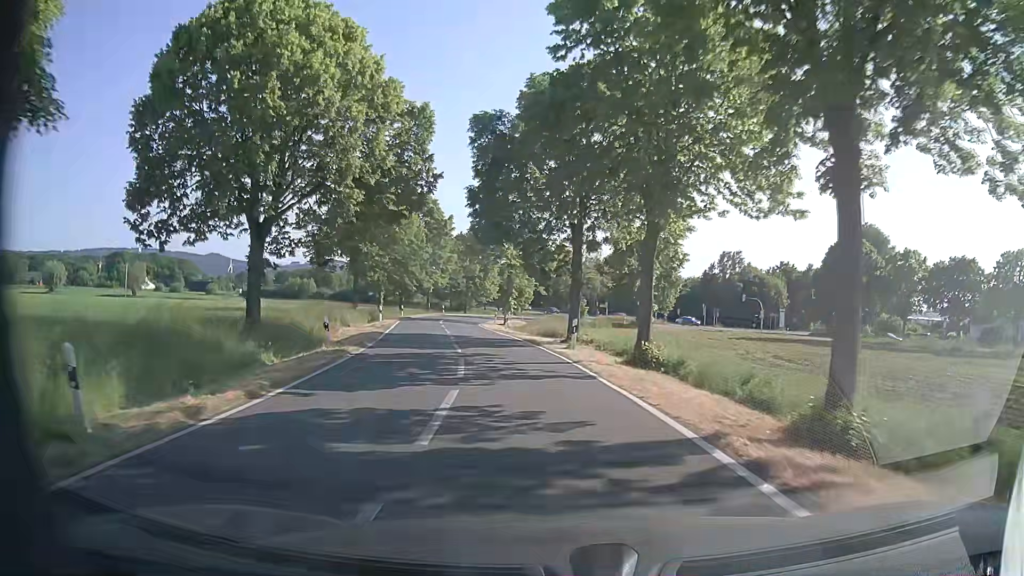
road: tertiary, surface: asphalt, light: Day
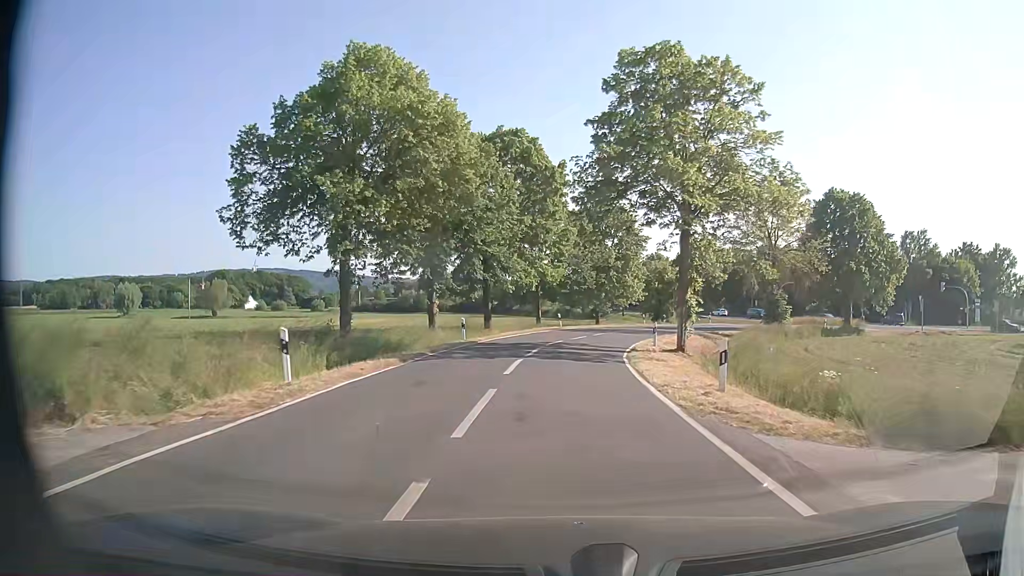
(-3.2, +29.4) m; -12°
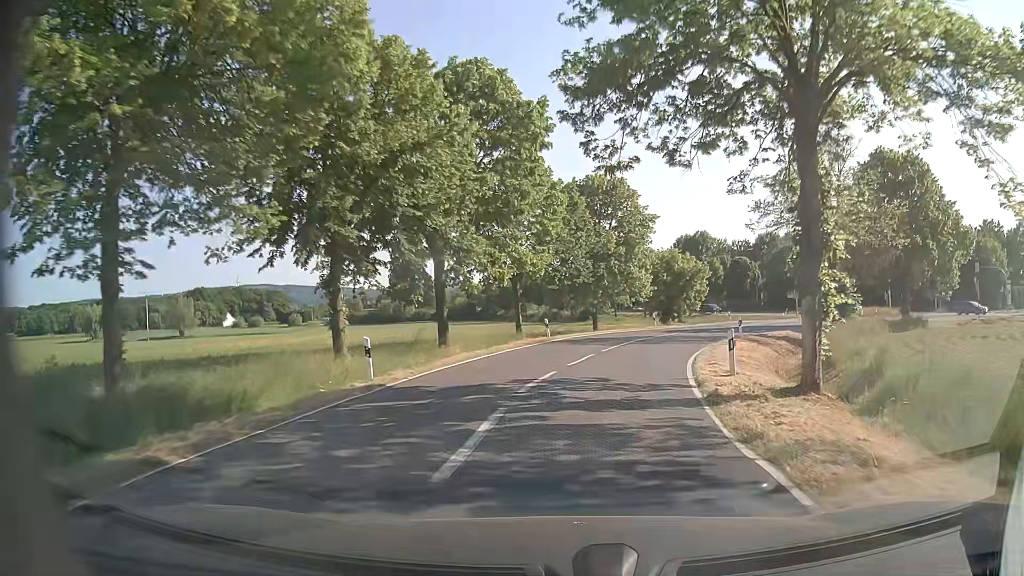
(+0.1, +13.4) m; +1°
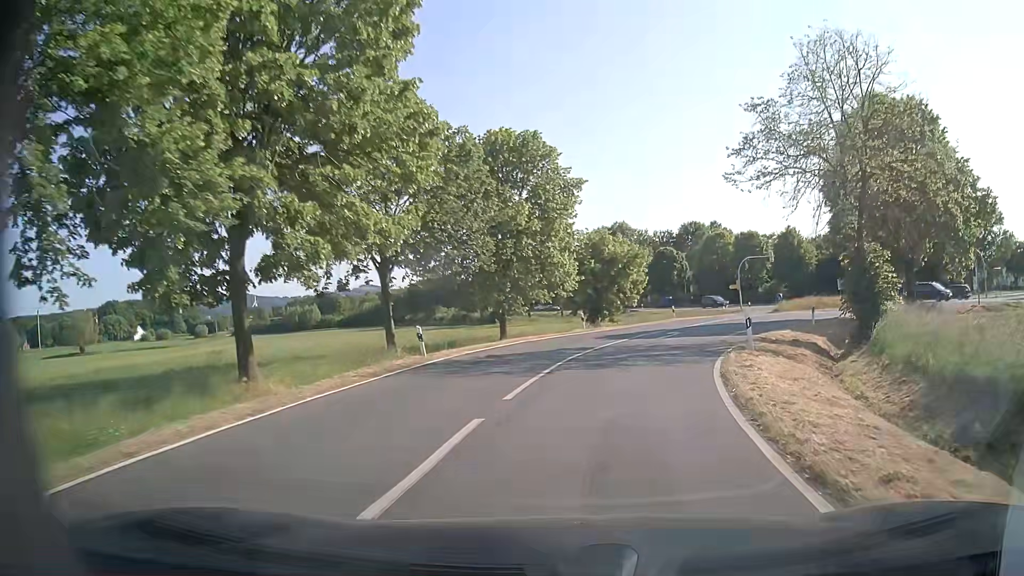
(+0.8, +12.6) m; +7°
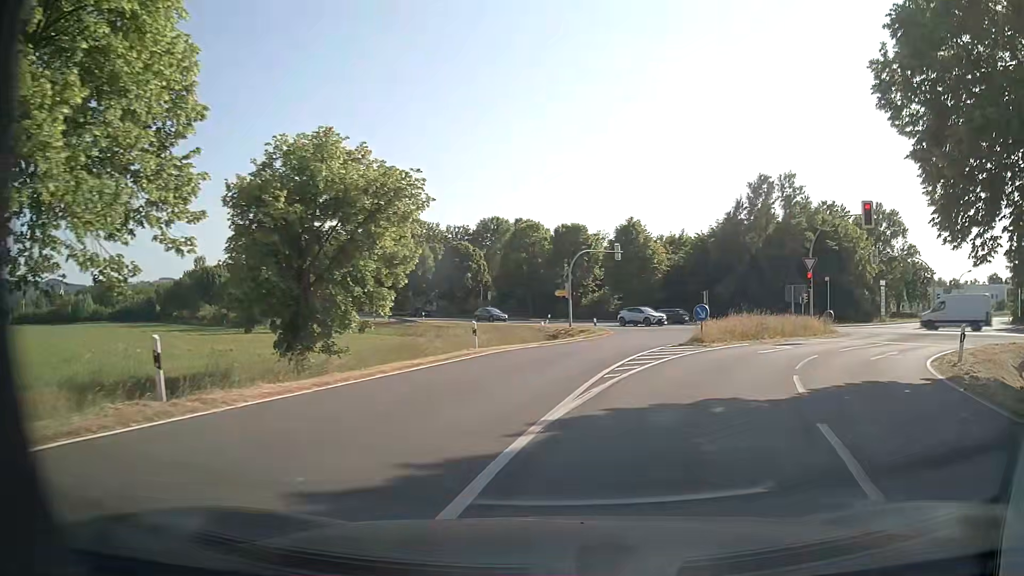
(+3.6, +26.5) m; +18°
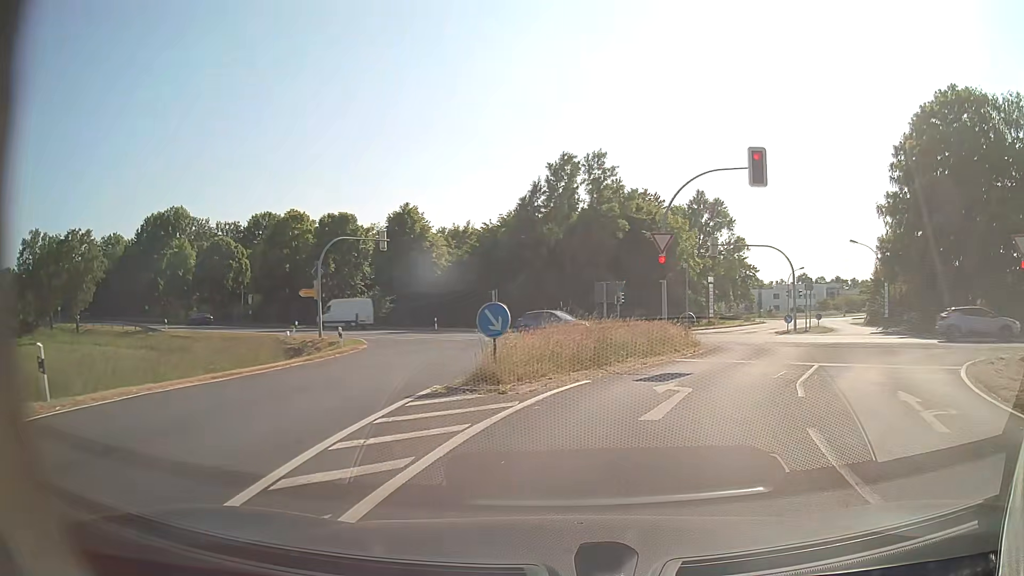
(+1.9, +12.2) m; +18°
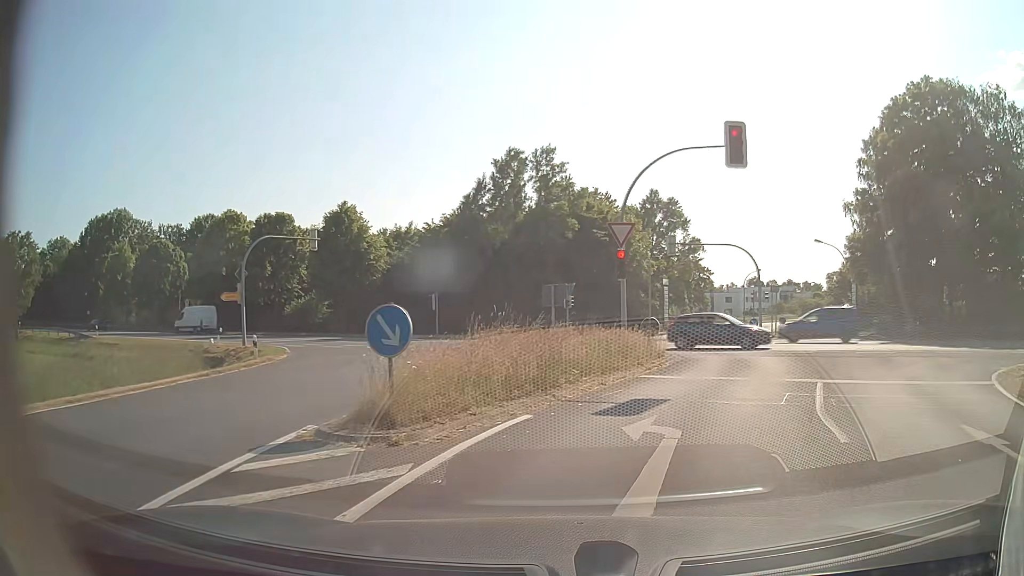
(+0.1, +3.7) m; +3°
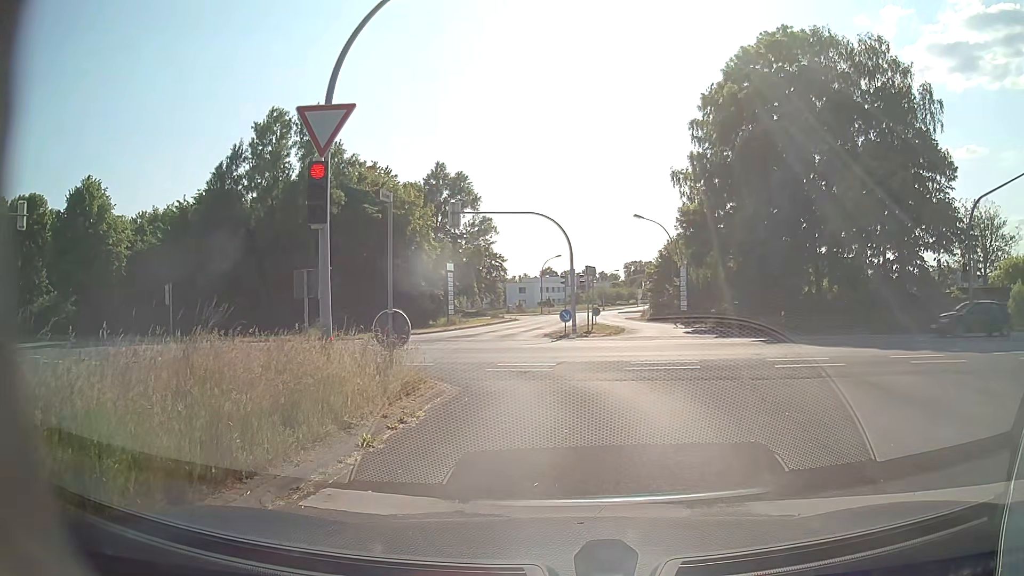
(+1.6, +9.9) m; +18°
